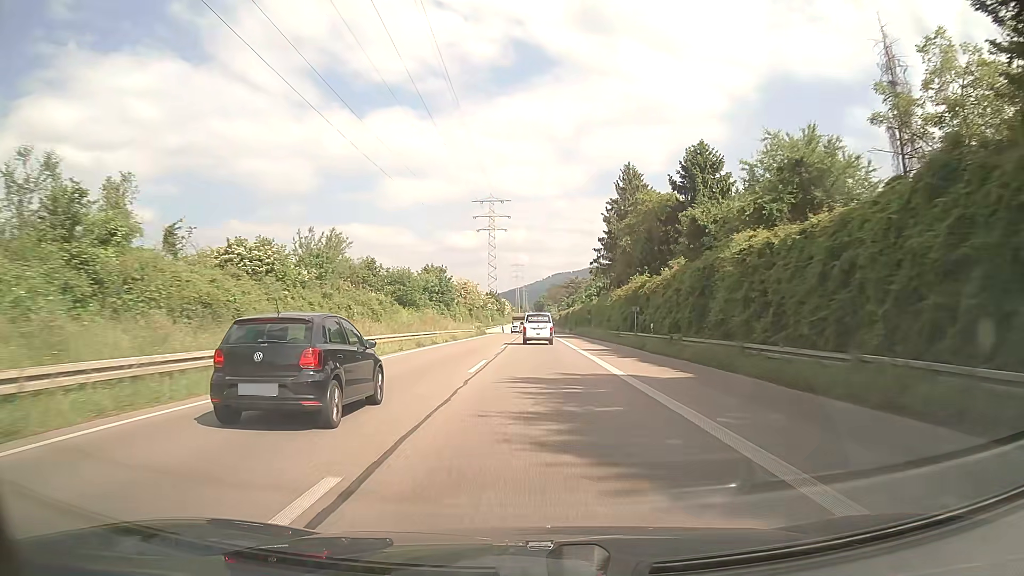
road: trunk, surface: asphalt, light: Day
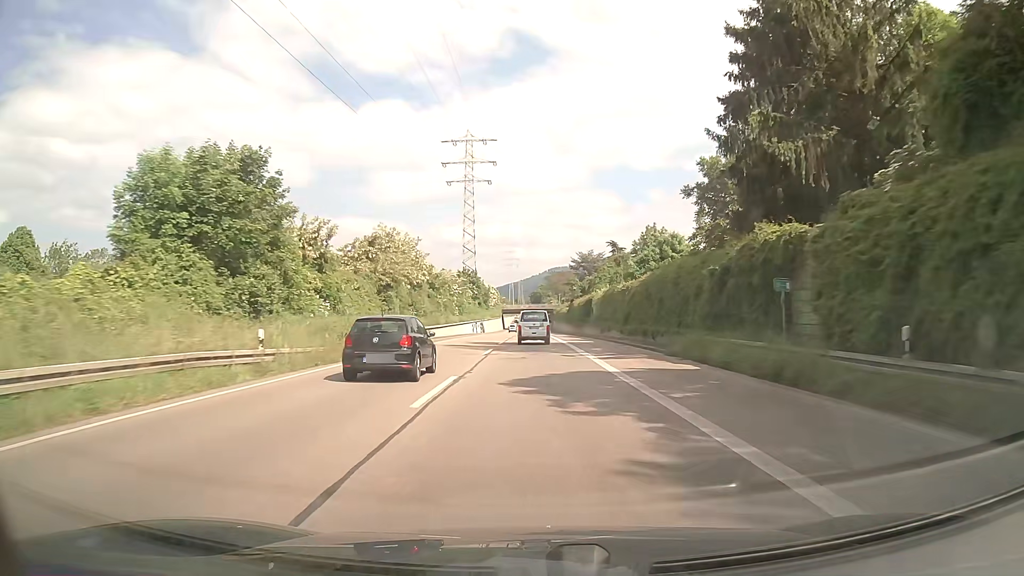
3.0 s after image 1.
(+0.1, +62.0) m; 0°
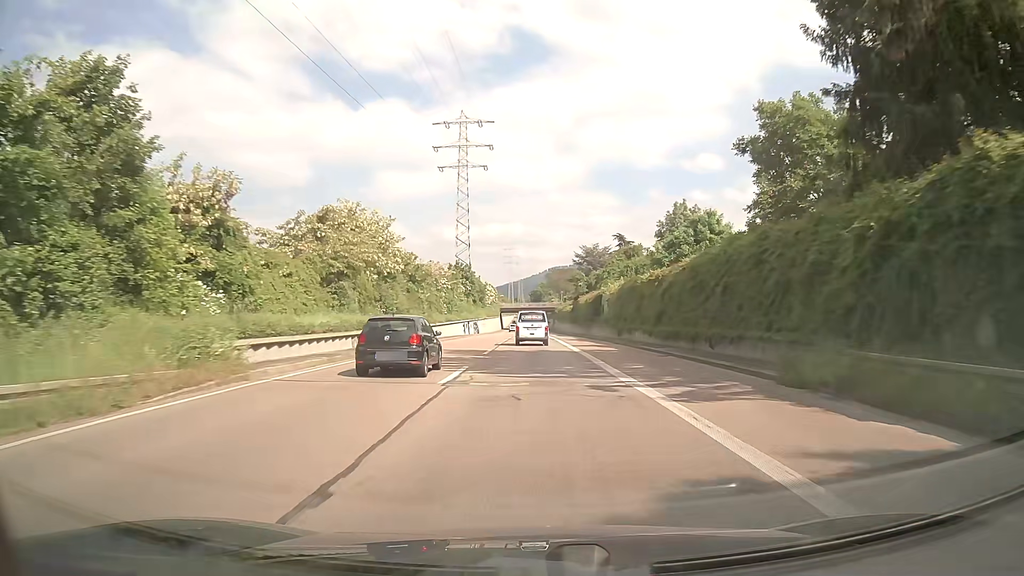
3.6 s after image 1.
(0.0, +12.4) m; 0°
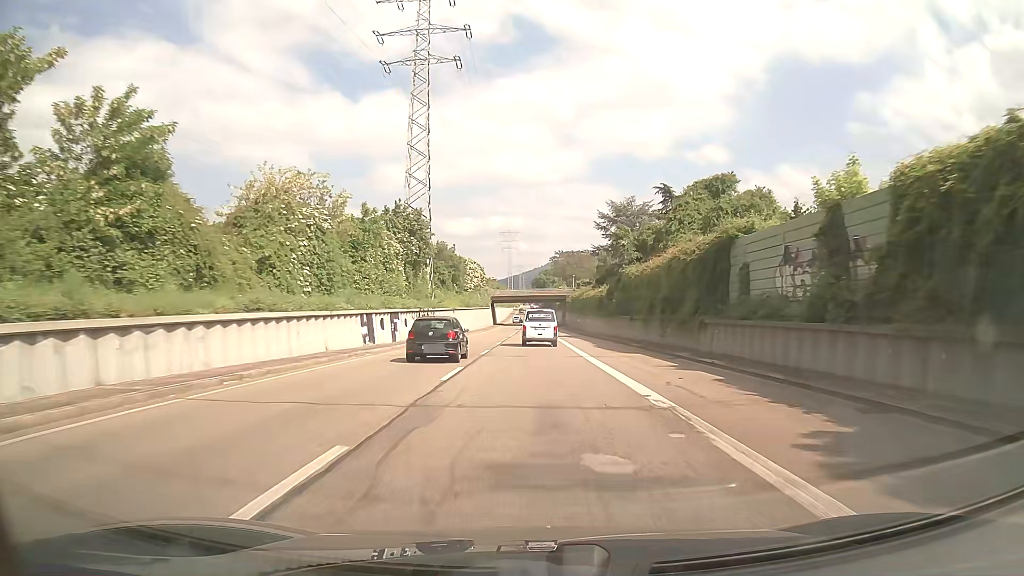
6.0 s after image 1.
(0.0, +48.9) m; 0°
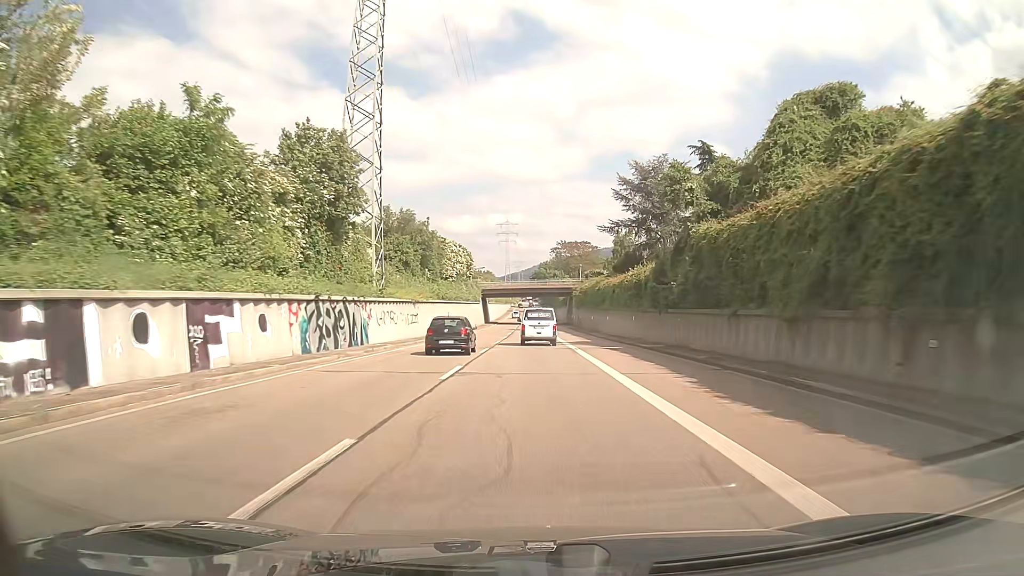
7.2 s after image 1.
(0.0, +23.6) m; 0°
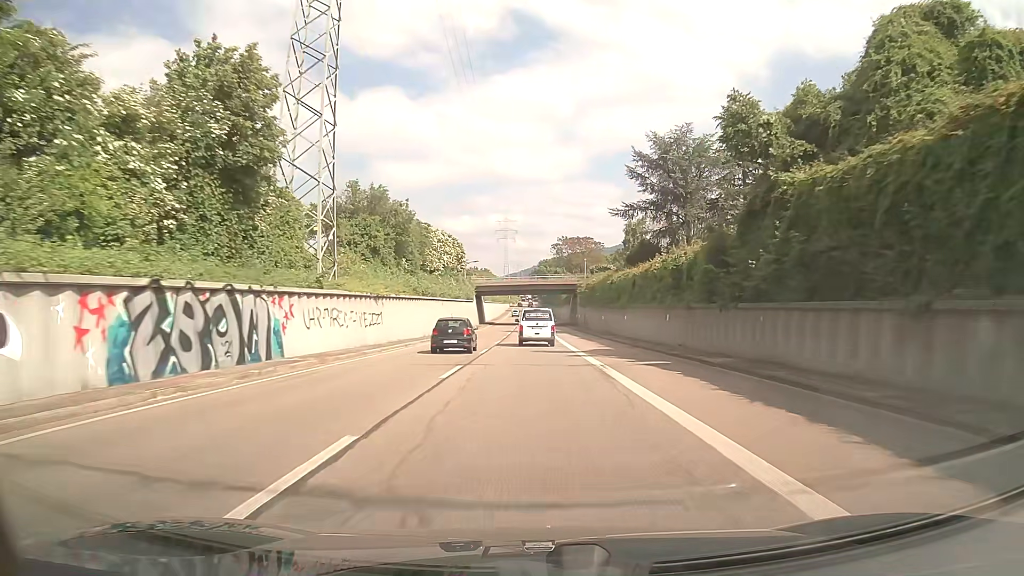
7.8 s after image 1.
(0.0, +11.8) m; 0°
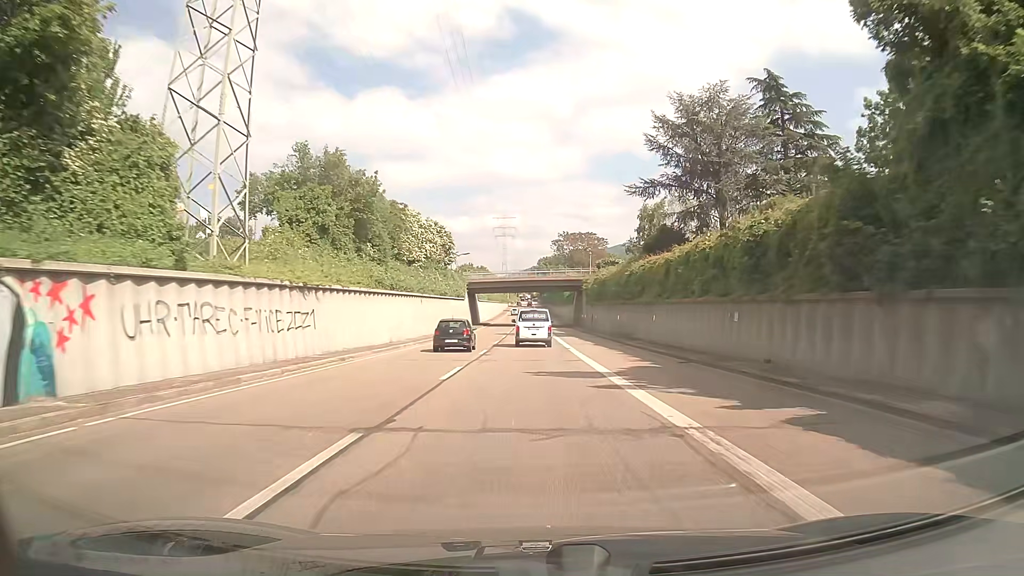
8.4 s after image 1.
(0.0, +11.8) m; 0°
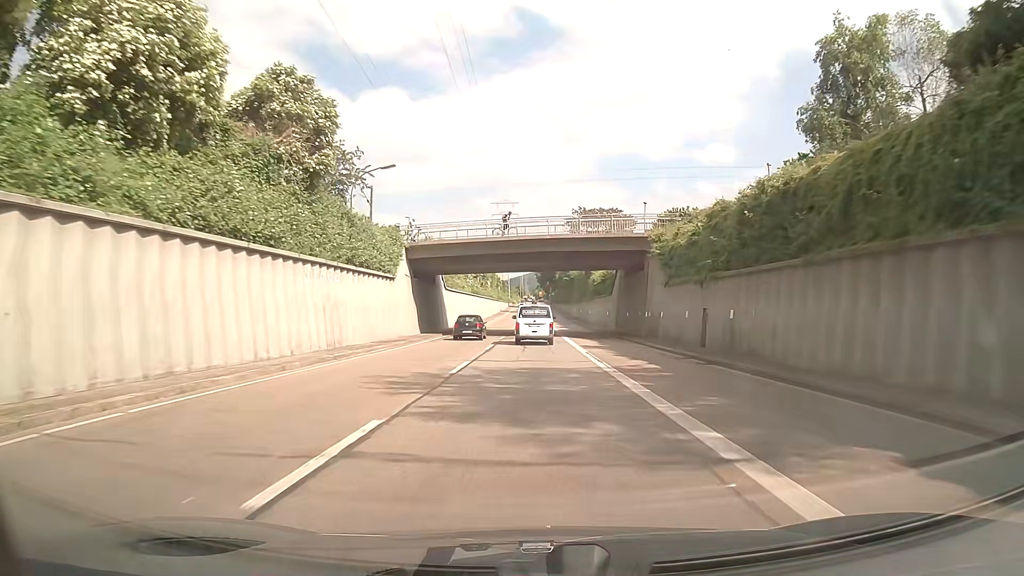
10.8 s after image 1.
(-0.2, +47.3) m; -1°
(0, +10) (0, +20) (0, +30) (0, +40) (0, +50) (0, +60) (0, +70) (0, +80) (0, +90) (0, +100) m
